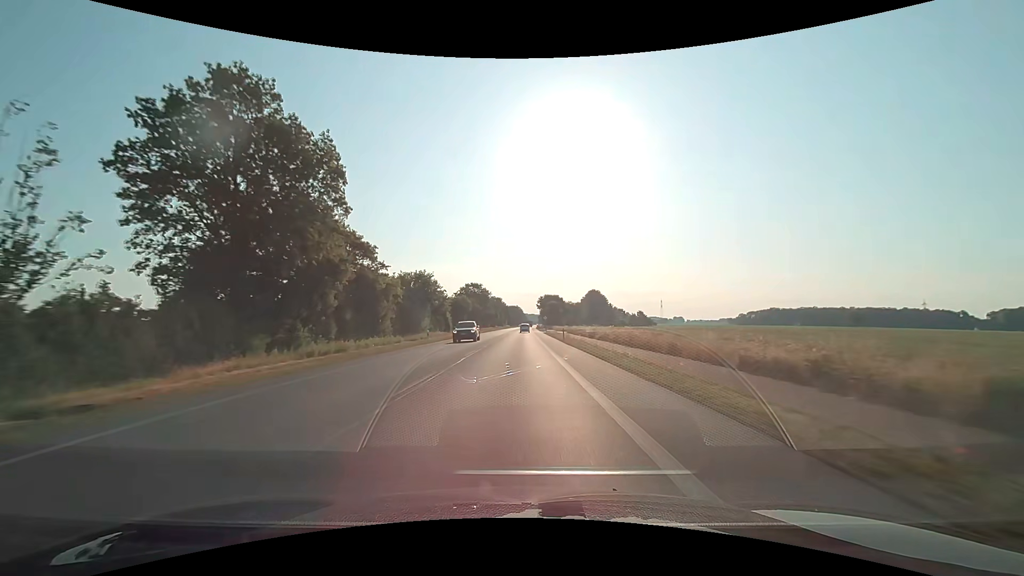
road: primary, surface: asphalt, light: Day
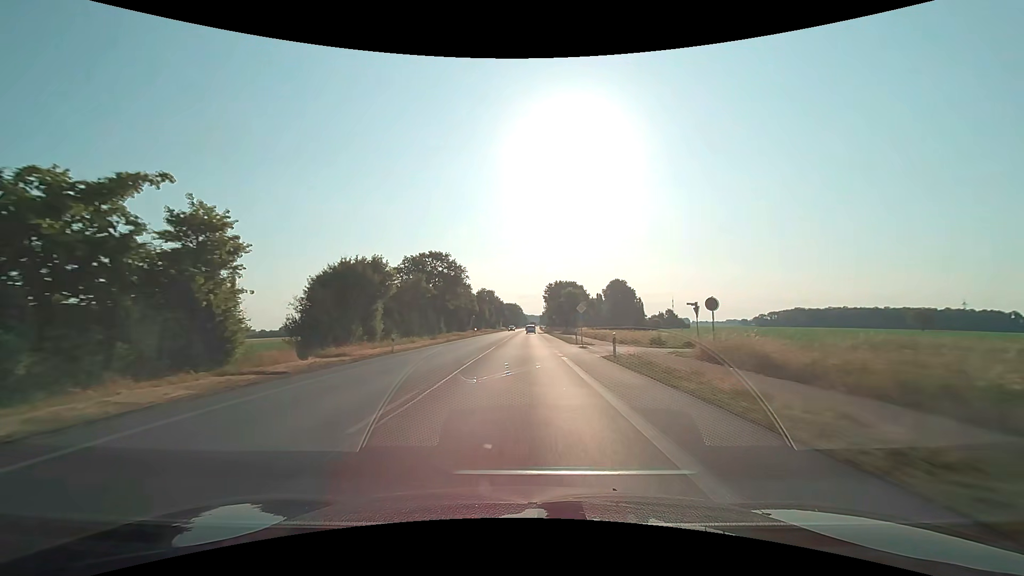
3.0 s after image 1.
(-0.3, +62.8) m; 0°
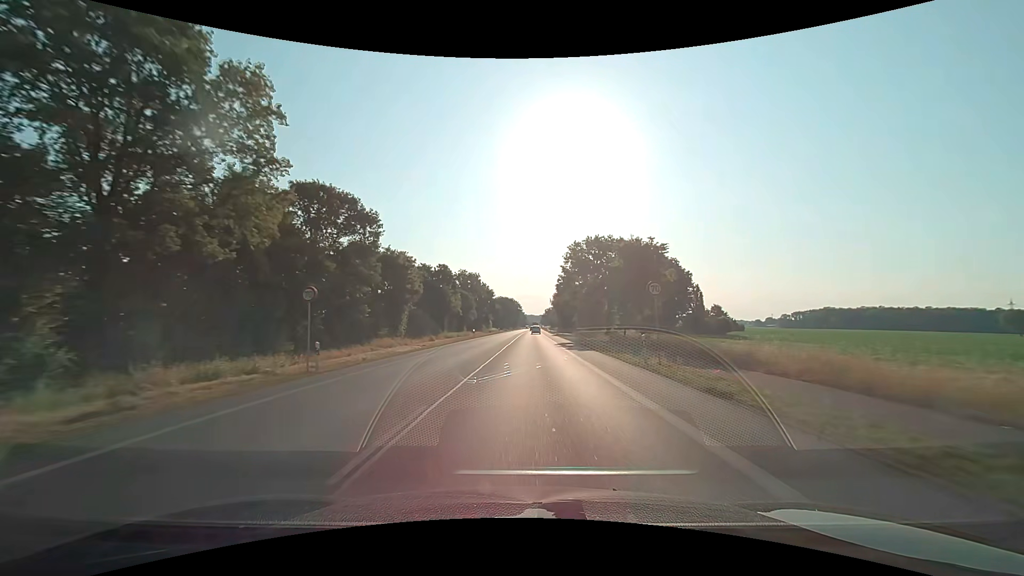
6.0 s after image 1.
(0.0, +61.8) m; 0°
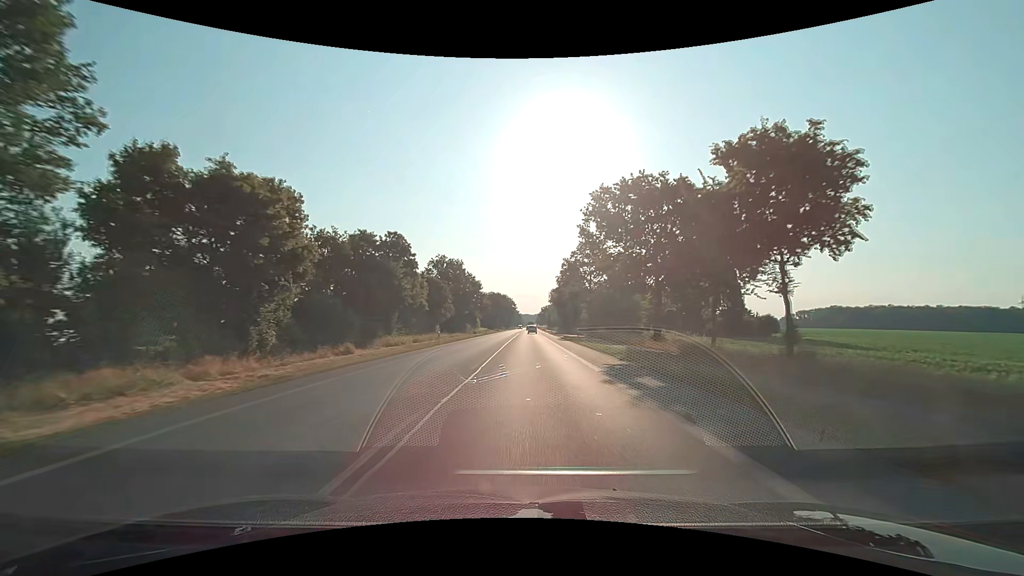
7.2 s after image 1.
(+0.1, +24.8) m; 0°
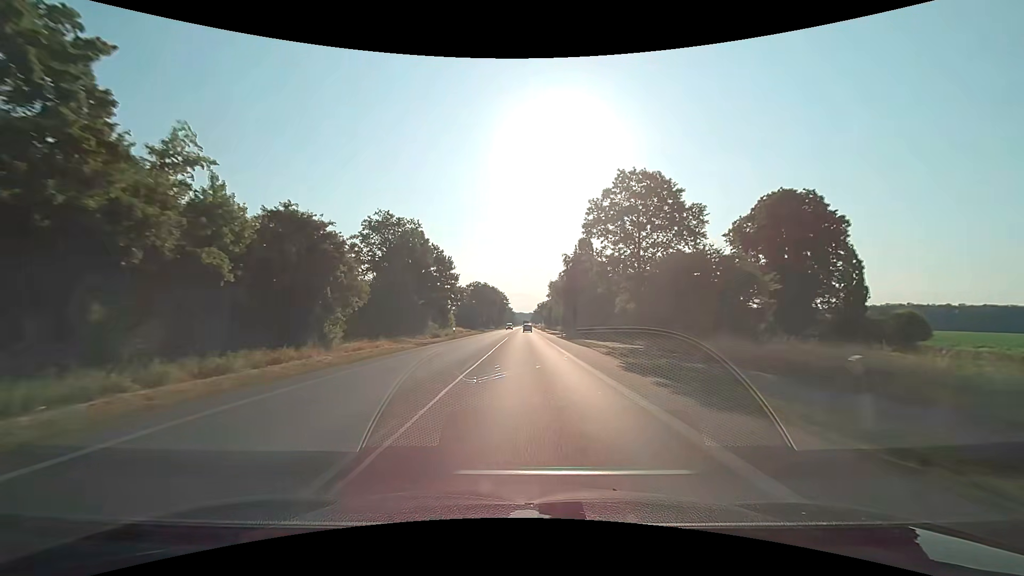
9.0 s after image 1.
(+0.3, +37.0) m; +1°
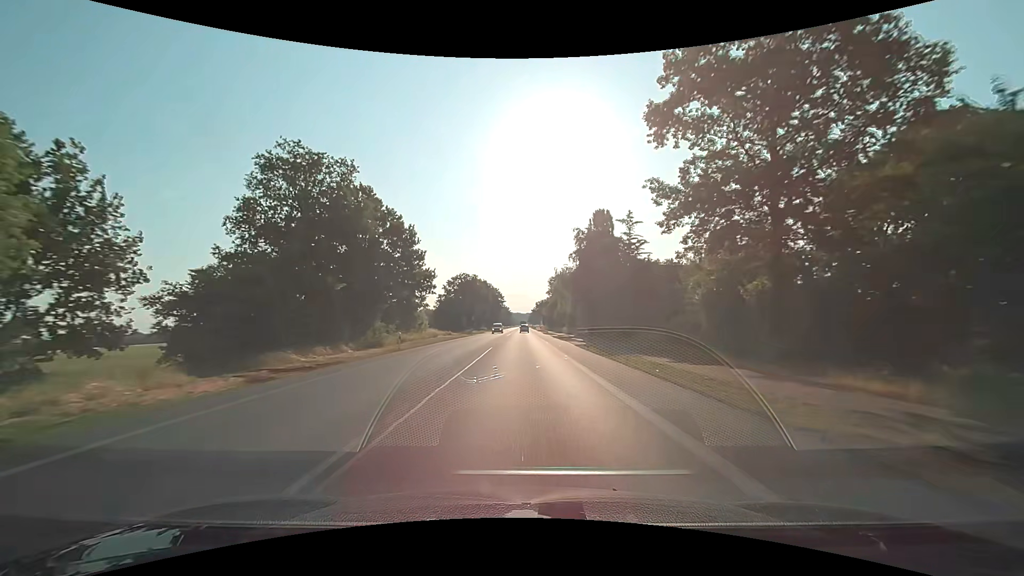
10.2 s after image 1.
(+0.1, +23.7) m; 0°
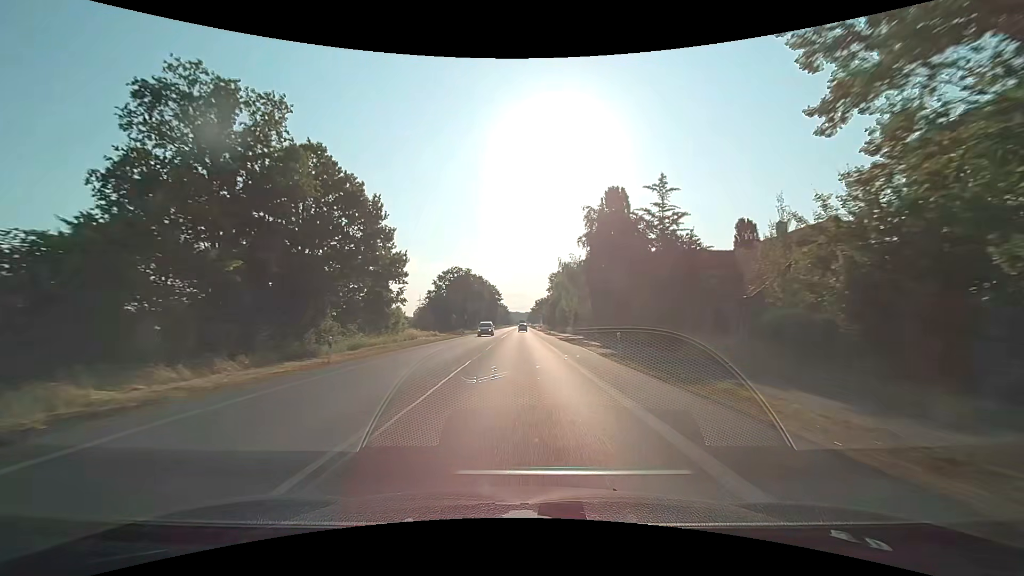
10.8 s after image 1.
(0.0, +11.5) m; 0°
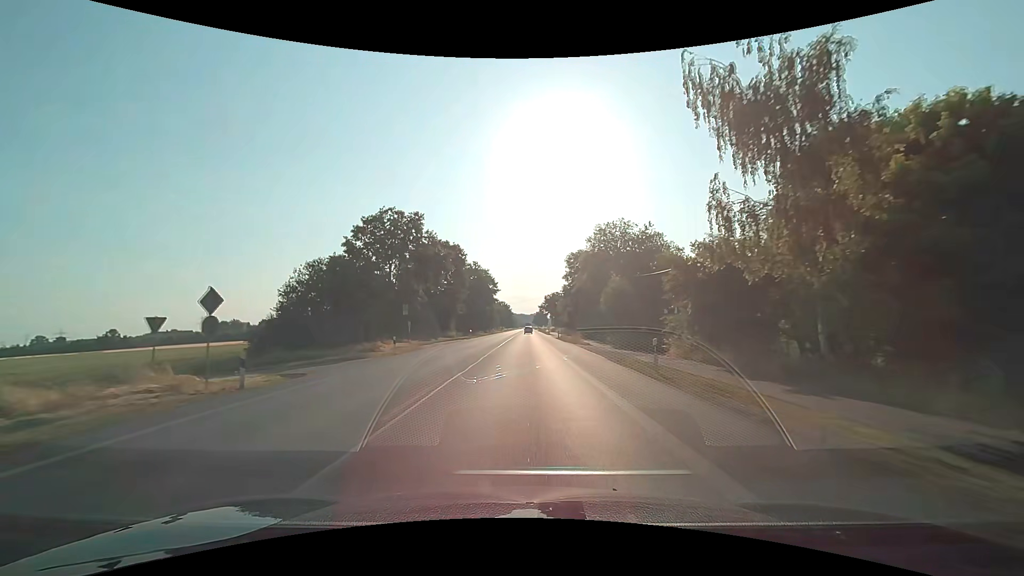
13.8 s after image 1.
(-0.3, +55.1) m; -1°
(0, +10) (0, +20) (0, +30) (0, +40) (0, +50) (0, +60) (0, +70) (+1, +80) (+1, +90) (+1, +100) m
